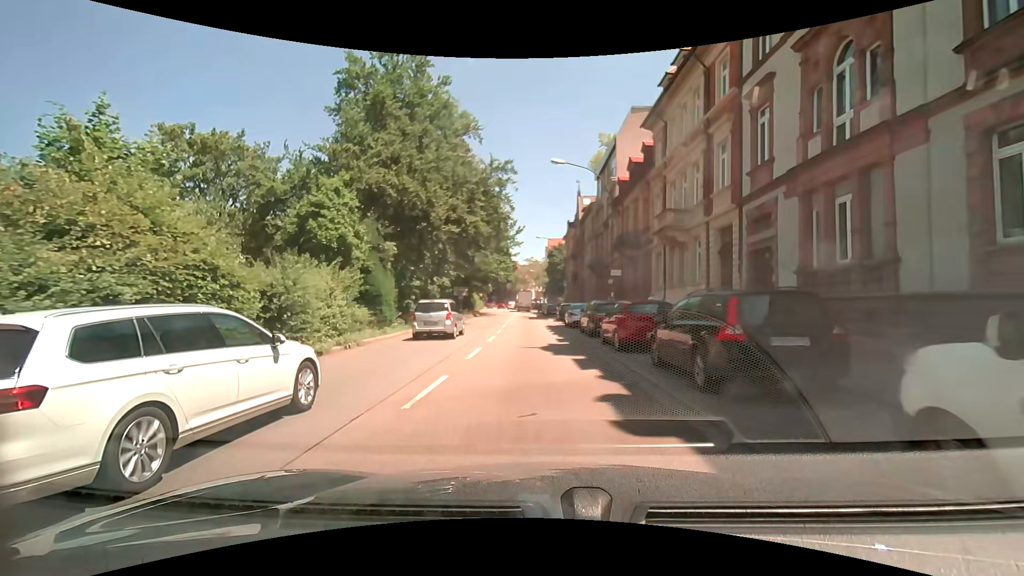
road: primary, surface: asphalt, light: Day
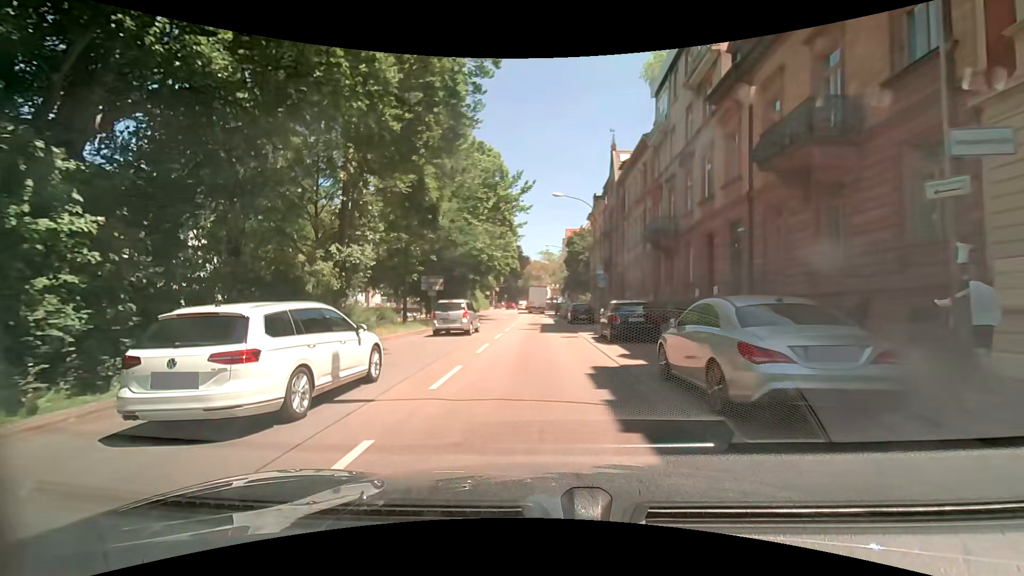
(-0.4, +22.6) m; -2°
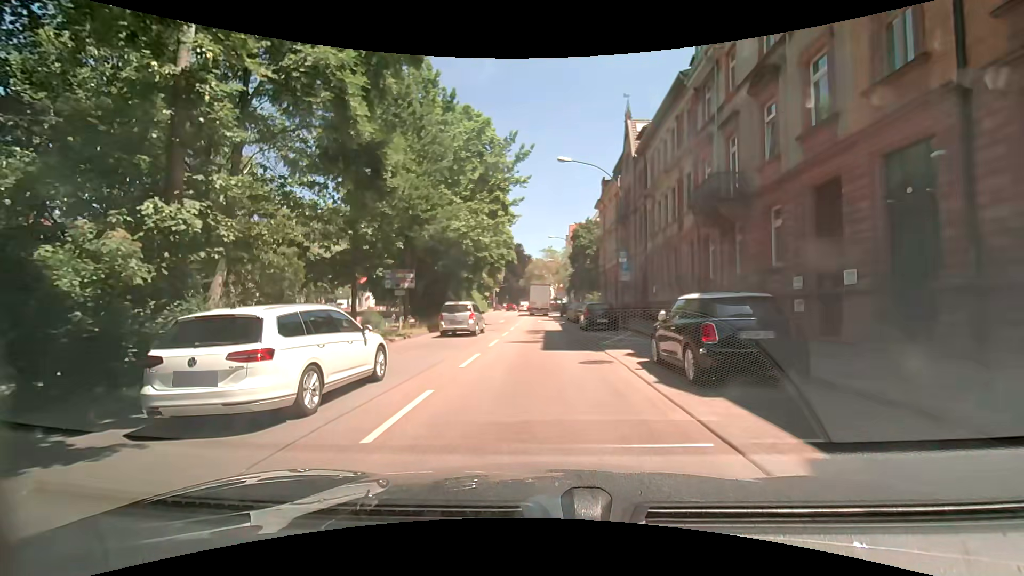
(-0.1, +9.1) m; -1°
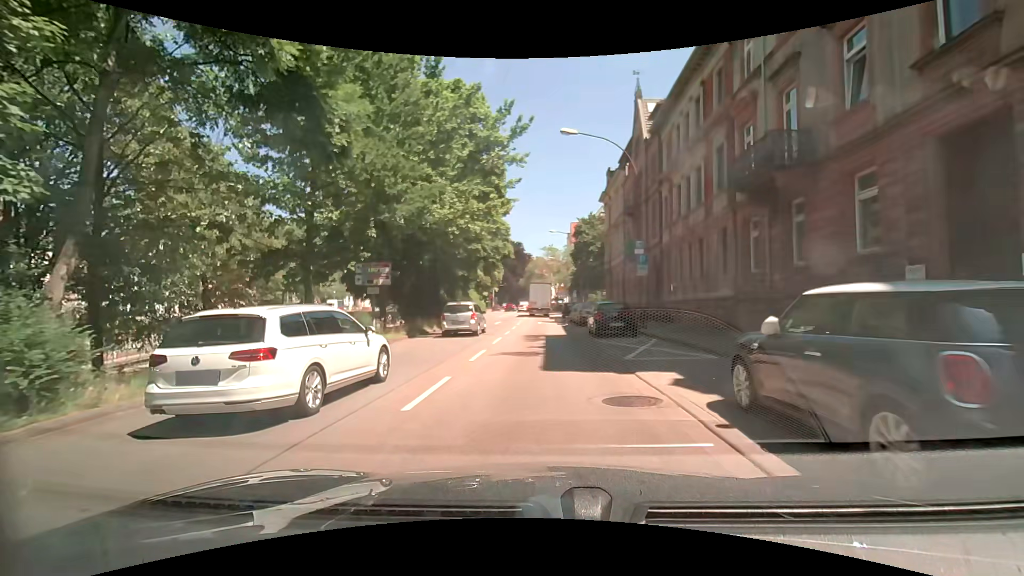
(+0.1, +4.5) m; +2°
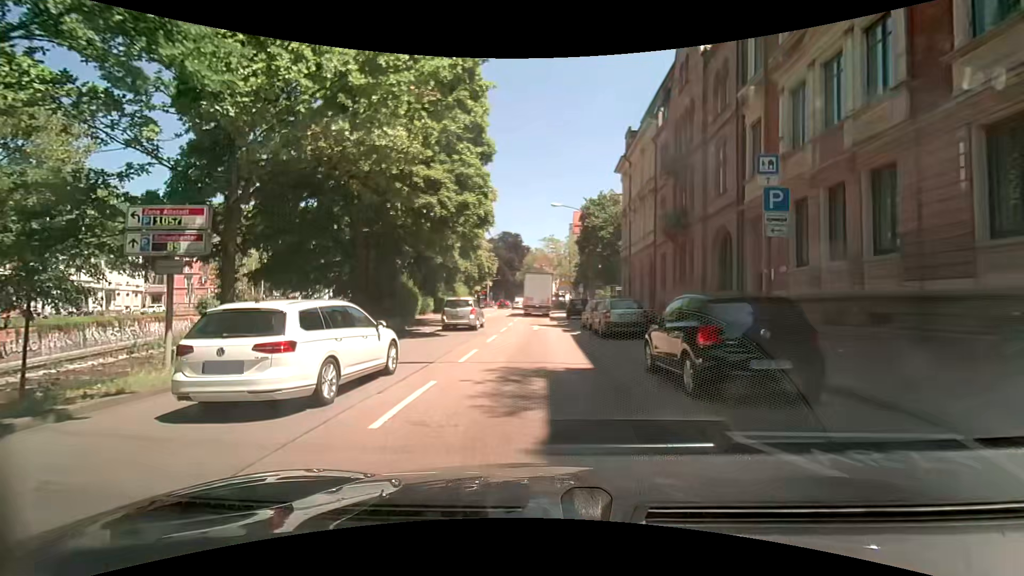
(-0.3, +12.8) m; -3°
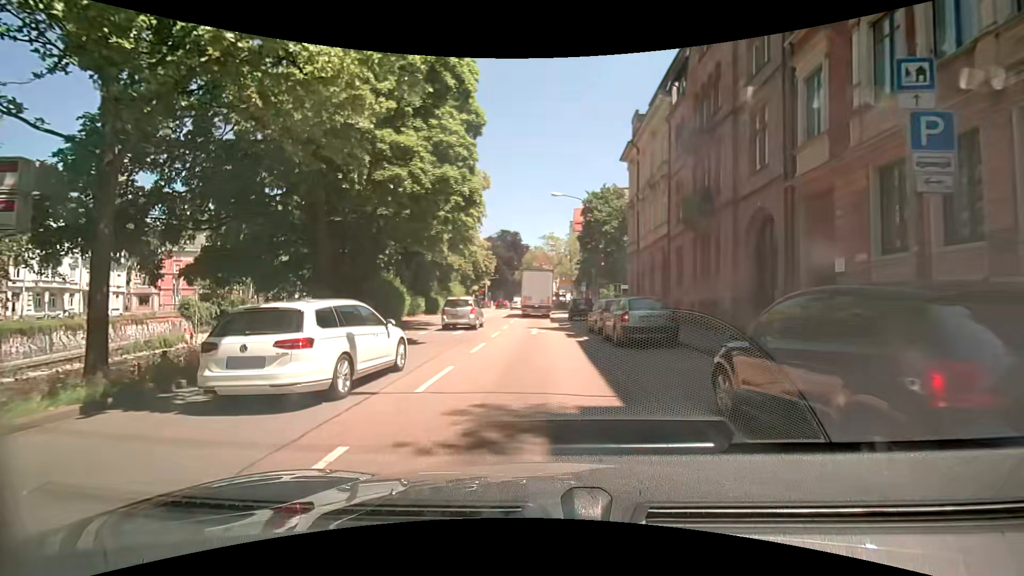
(+0.1, +3.8) m; +1°
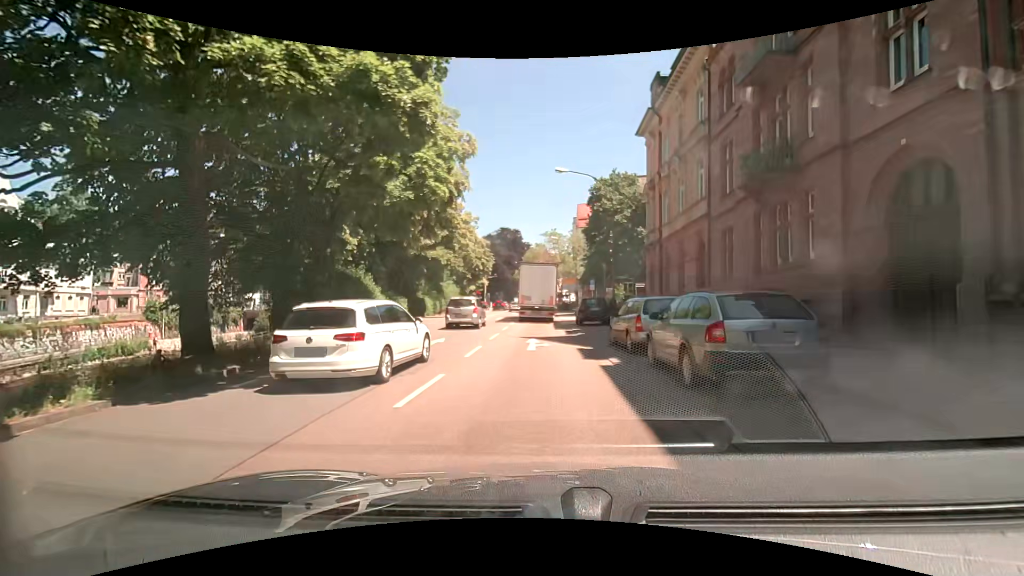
(+0.1, +7.0) m; +2°
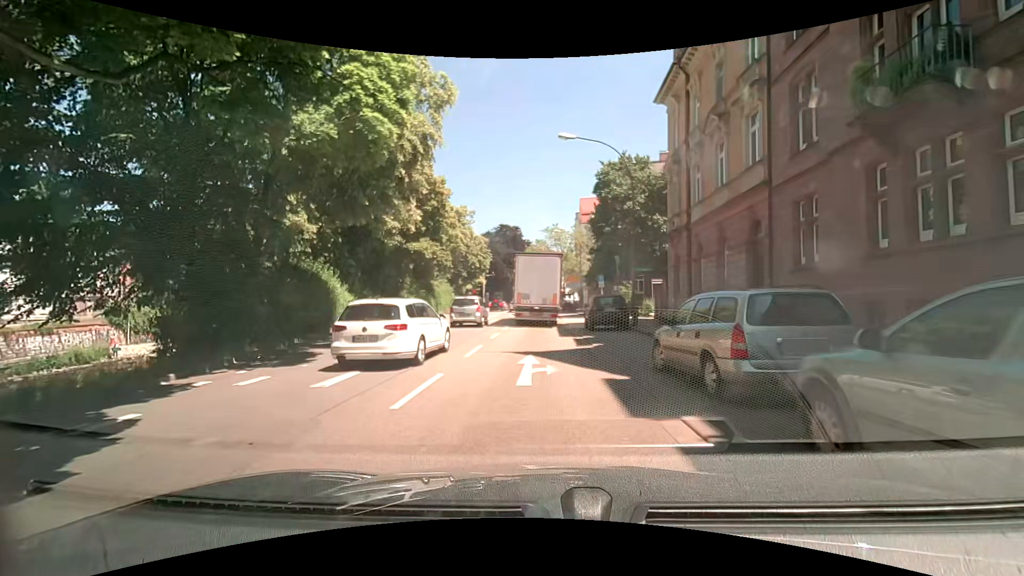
(-0.1, +6.0) m; -2°
